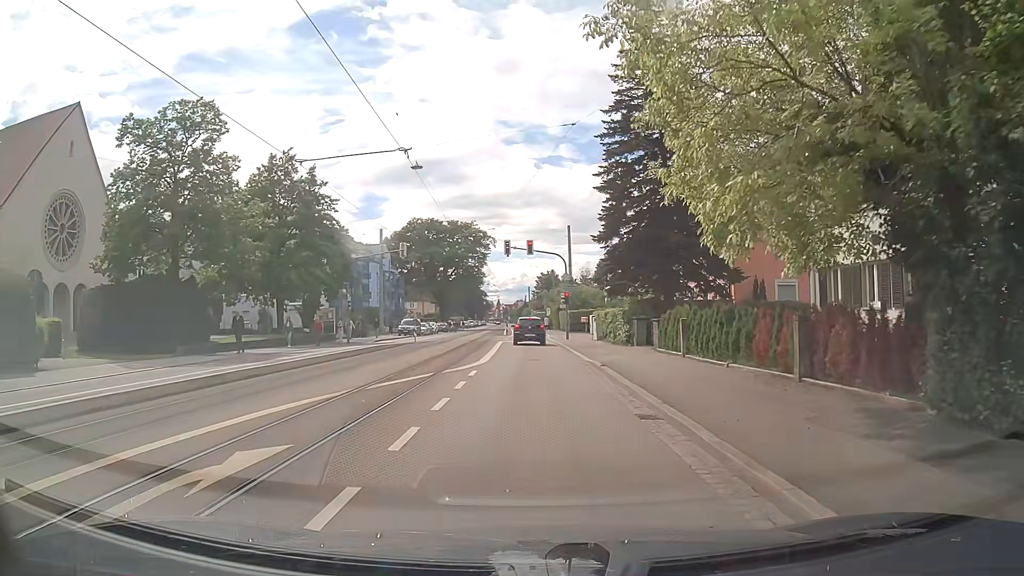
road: tertiary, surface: asphalt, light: Day
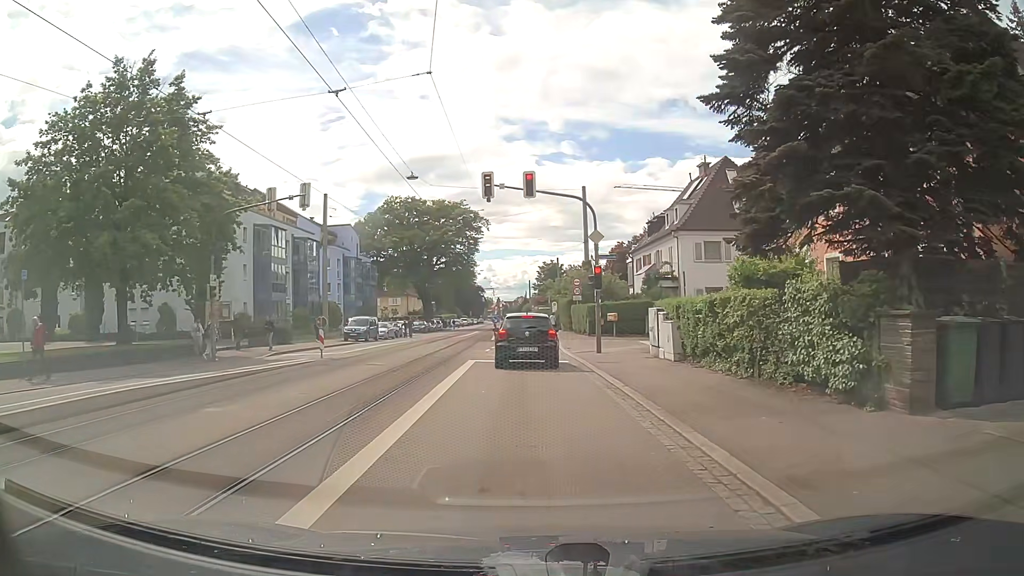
(+0.3, +20.1) m; +1°
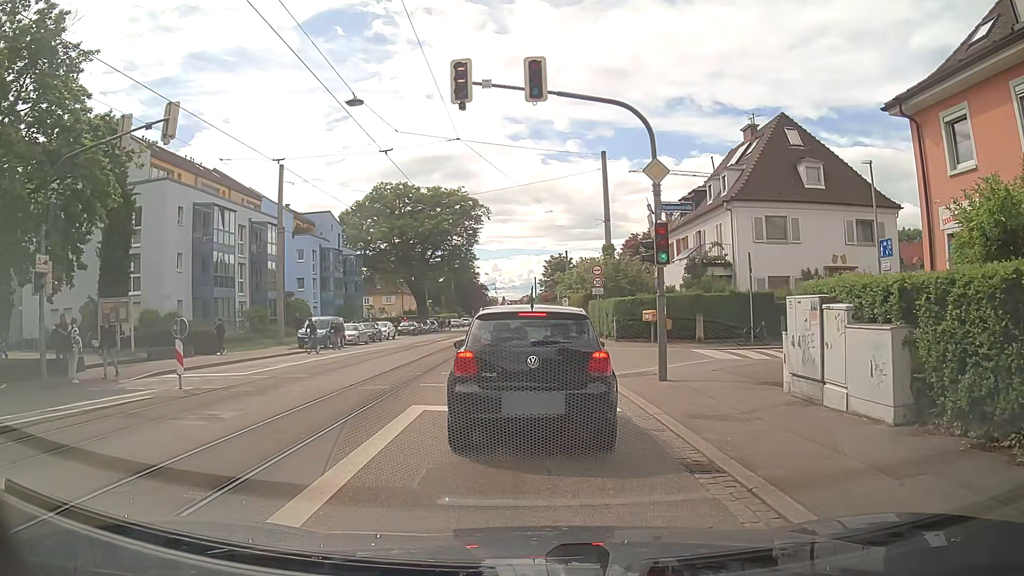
(0.0, +10.5) m; 0°
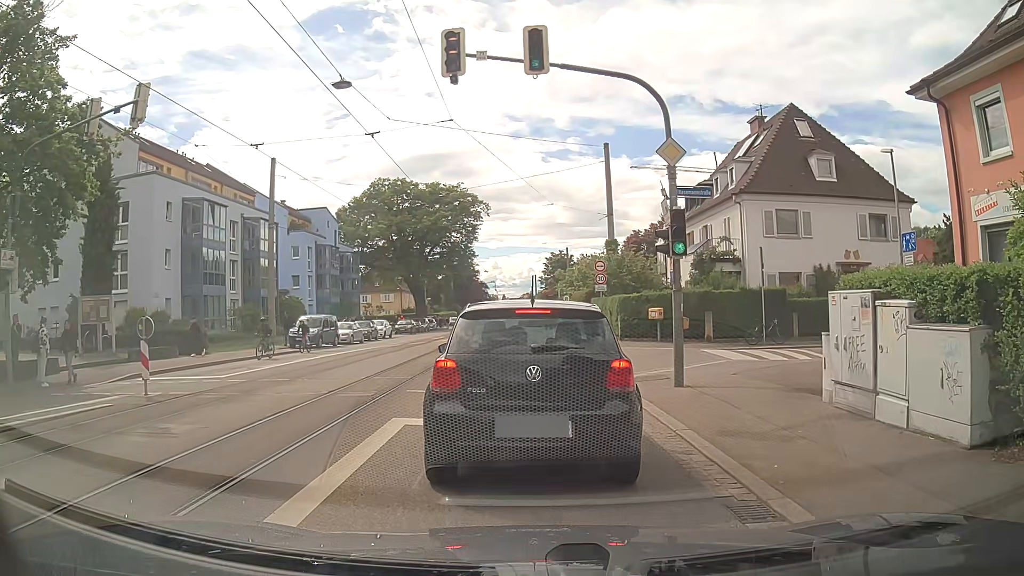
(0.0, +1.4) m; +1°
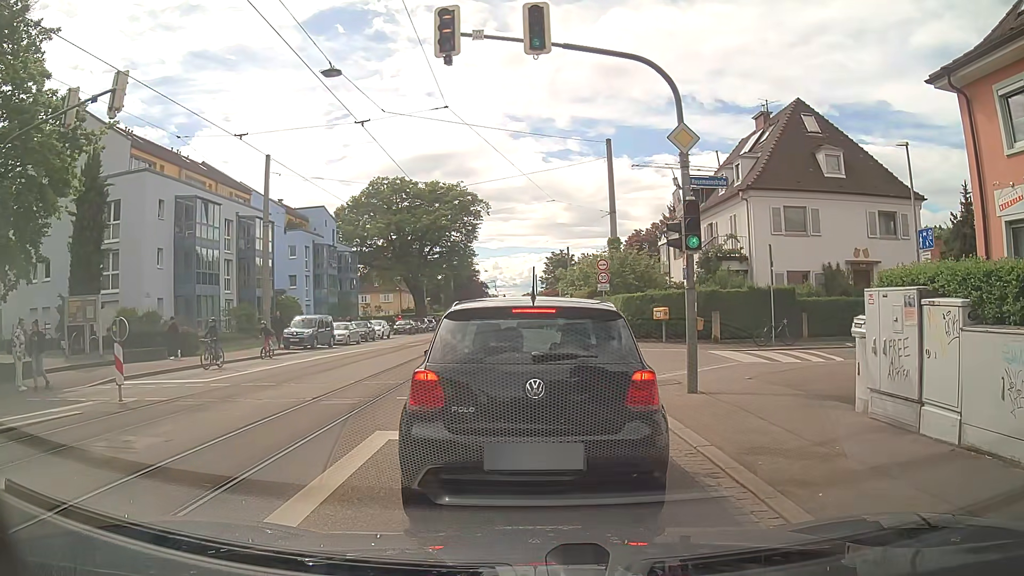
(0.0, +0.9) m; 0°
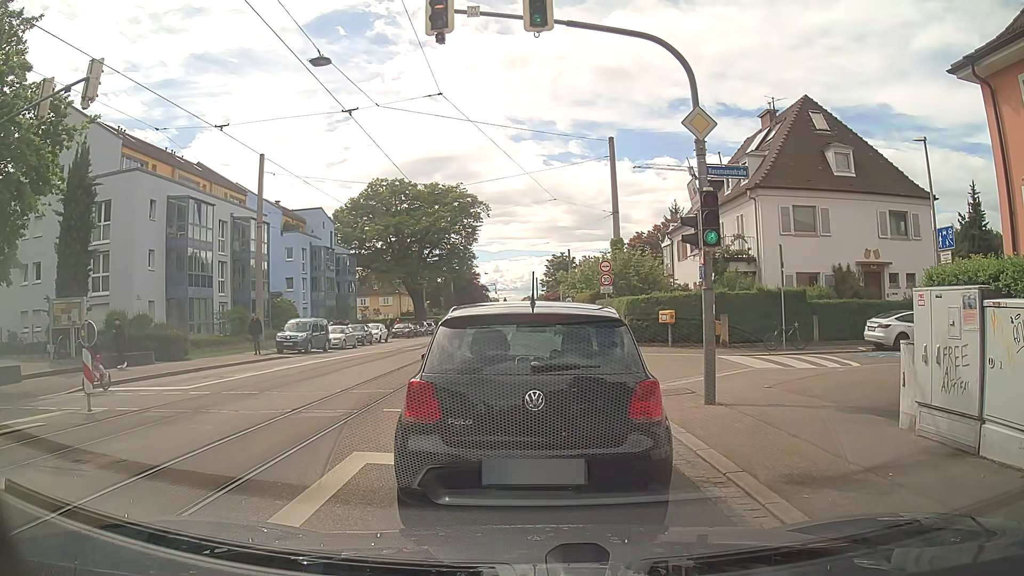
(0.0, +1.0) m; 0°
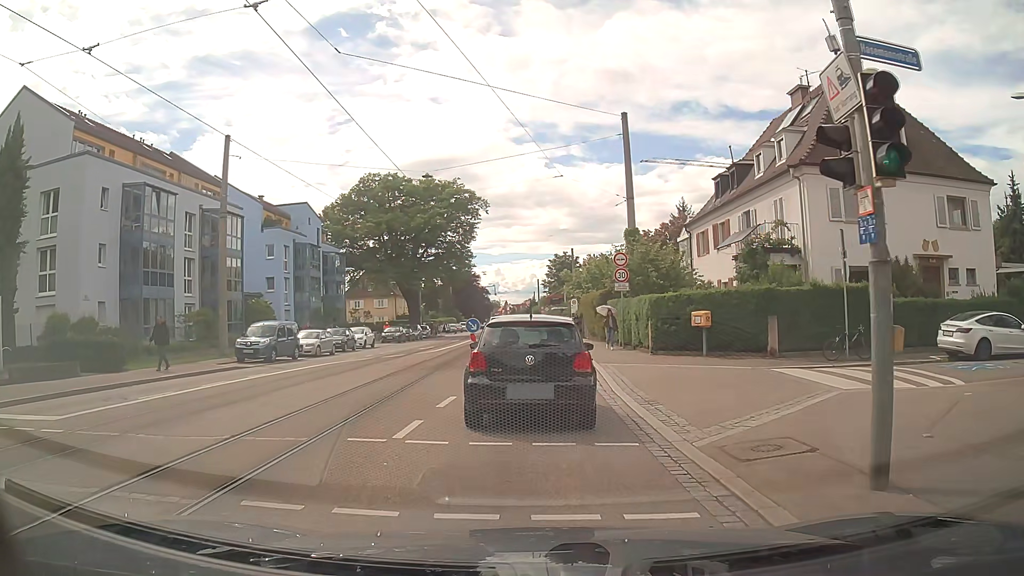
(-0.1, +5.5) m; -1°
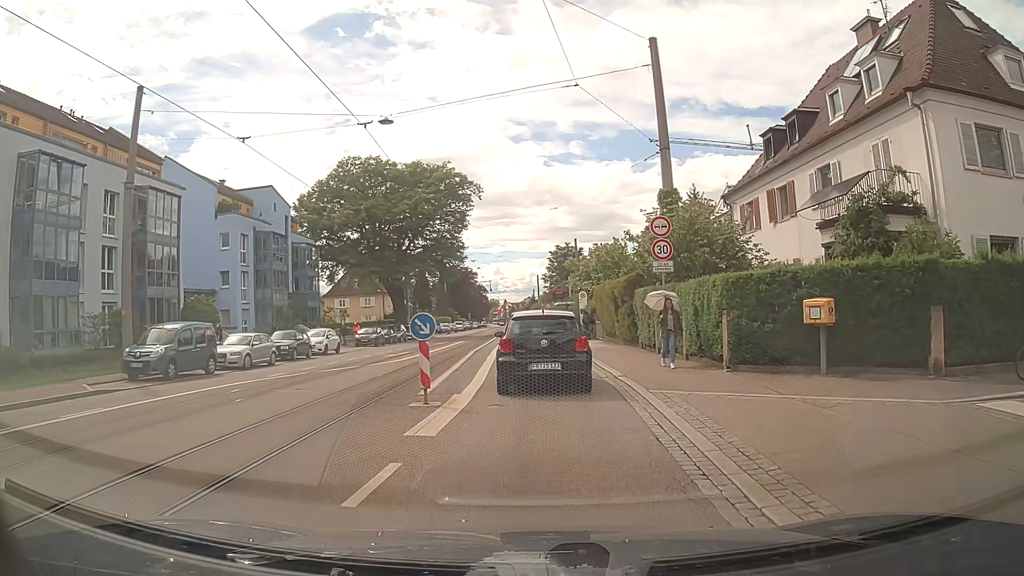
(0.0, +9.2) m; 0°
(0, +10) (0, +20) (0, +30) (0, +40) (-1, +50) (-1, +60) (-1, +70) (-1, +80) (-2, +90) (-2, +100) m
